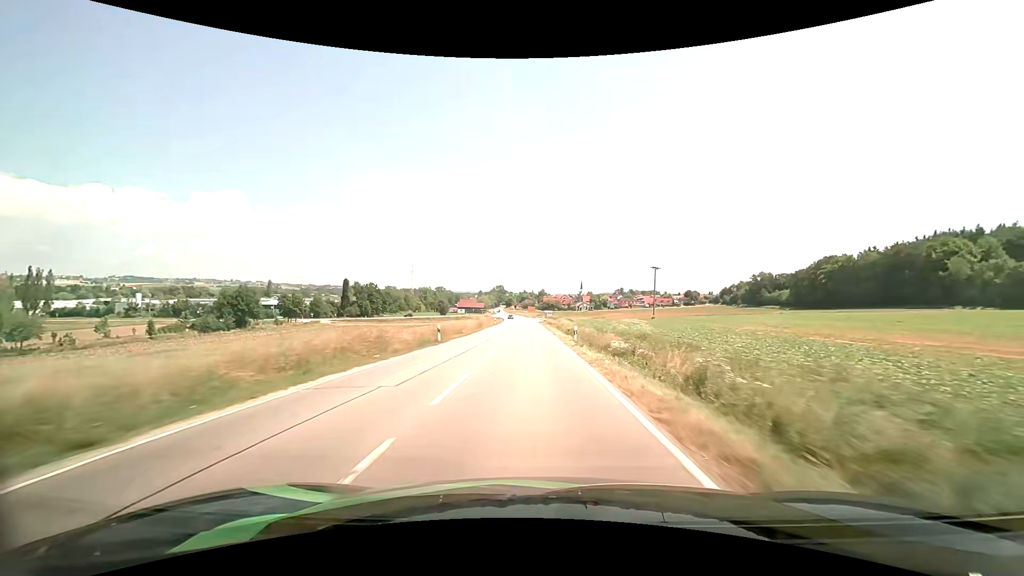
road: secondary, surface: asphalt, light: Day
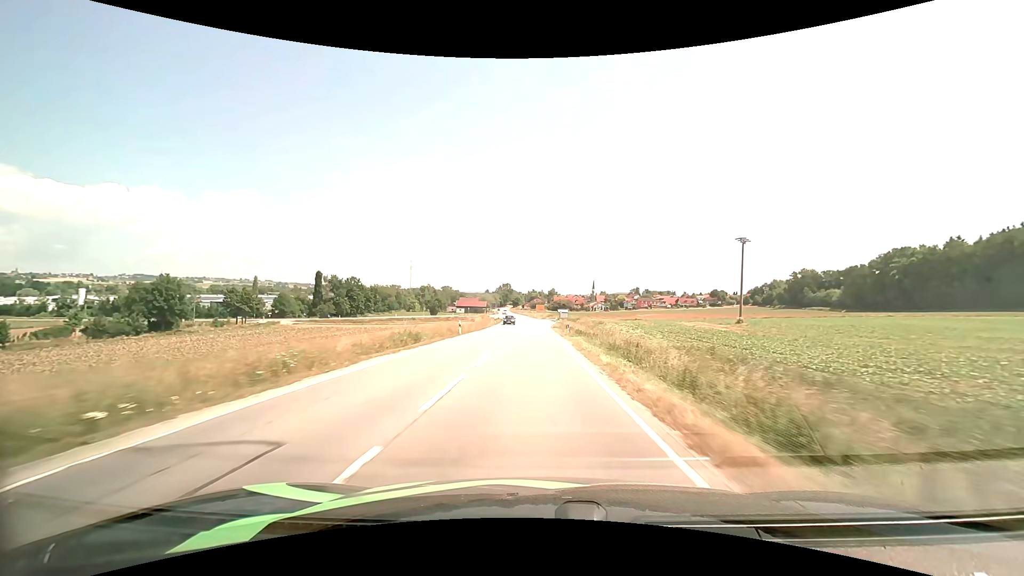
(-0.5, +41.6) m; -1°
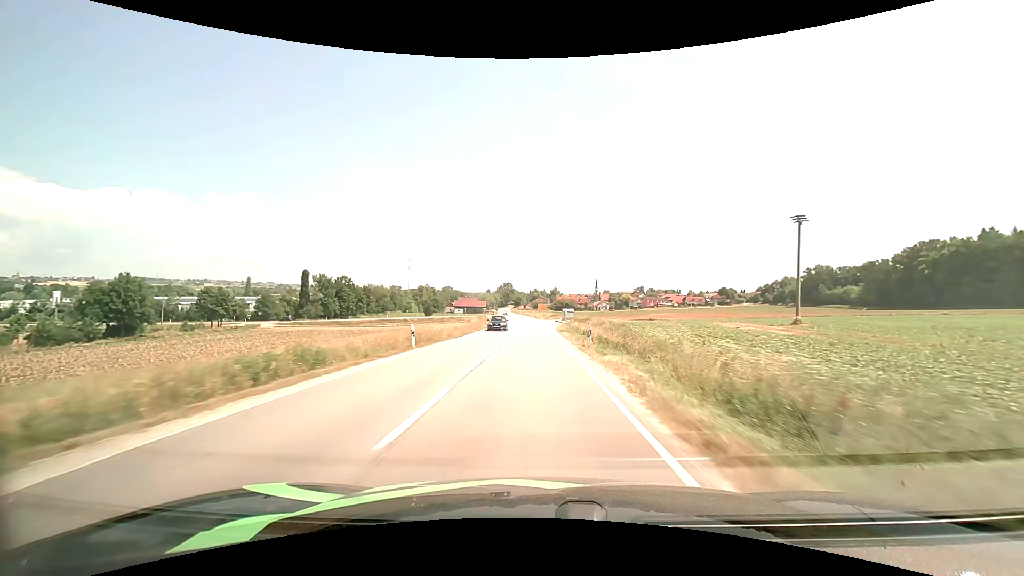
(0.0, +13.9) m; 0°
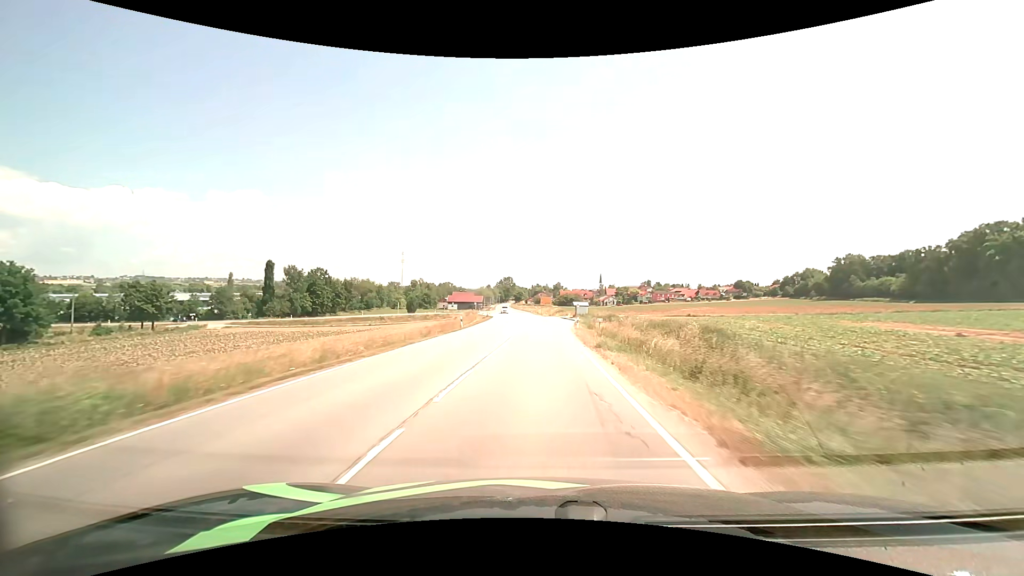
(-0.1, +27.4) m; 0°
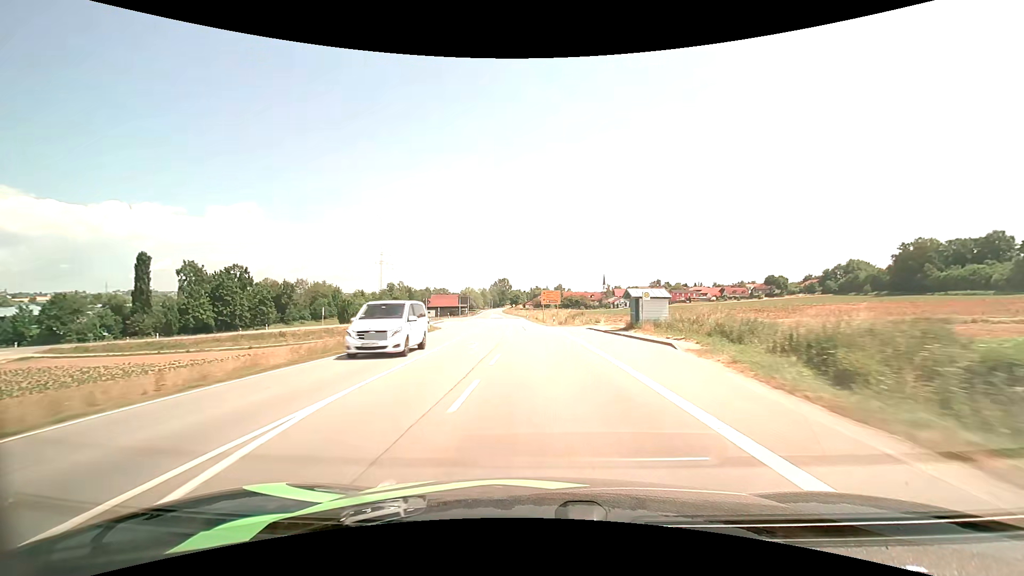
(0.0, +53.1) m; 0°
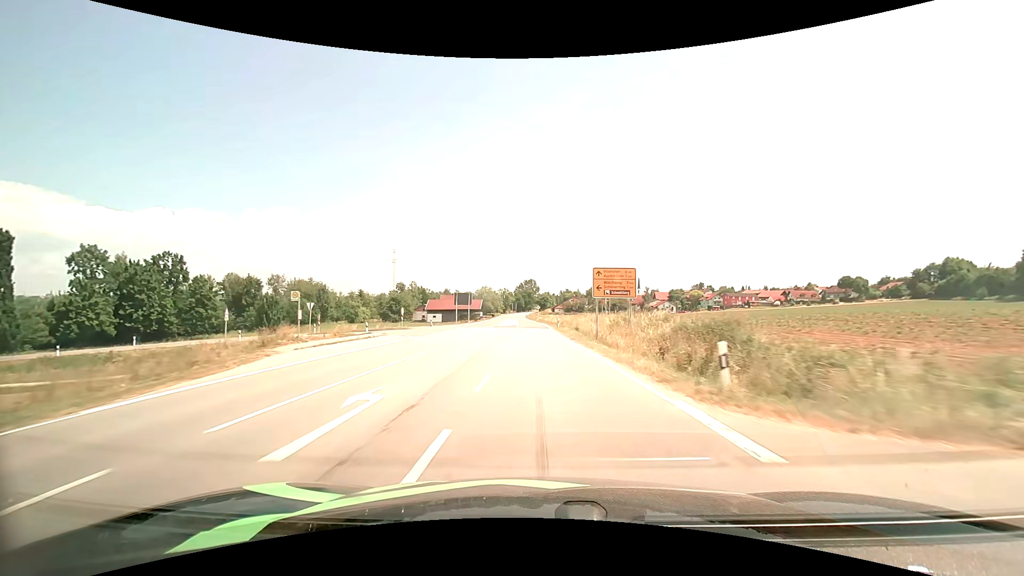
(-1.0, +40.2) m; -3°
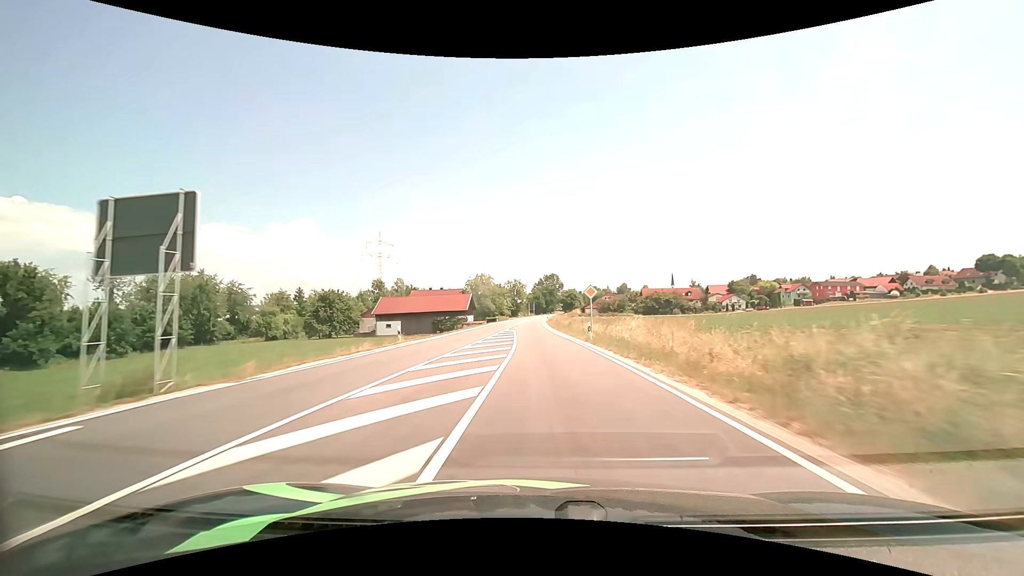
(-2.0, +68.0) m; -2°
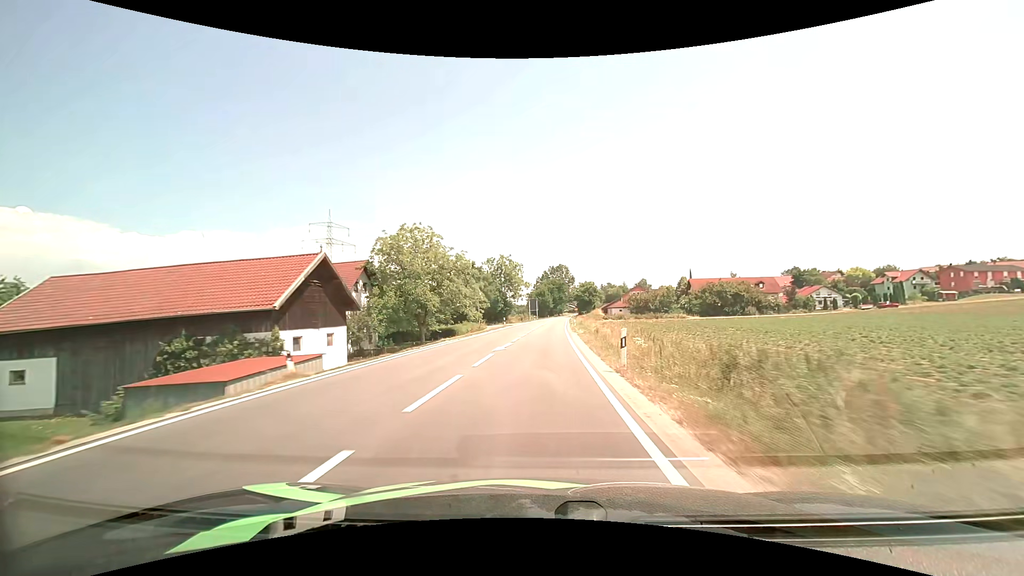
(-0.8, +65.5) m; -1°
(0, +10) (0, +20) (0, +30) (+1, +40) (+1, +50) (+2, +60) (+2, +70) (+3, +80) (+3, +90) (+4, +100) m
